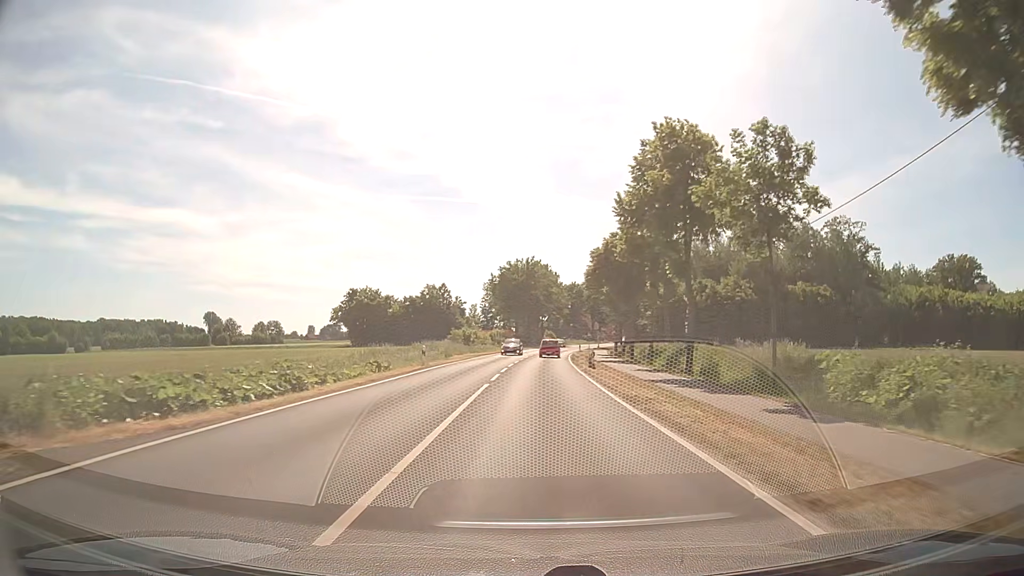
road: secondary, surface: asphalt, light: Day
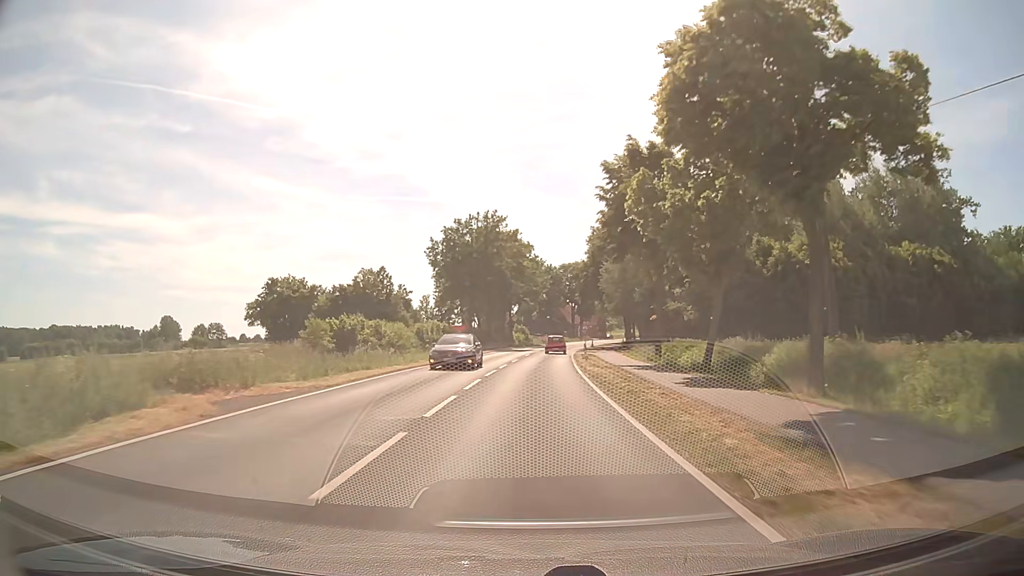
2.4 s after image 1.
(+0.8, +41.2) m; +2°
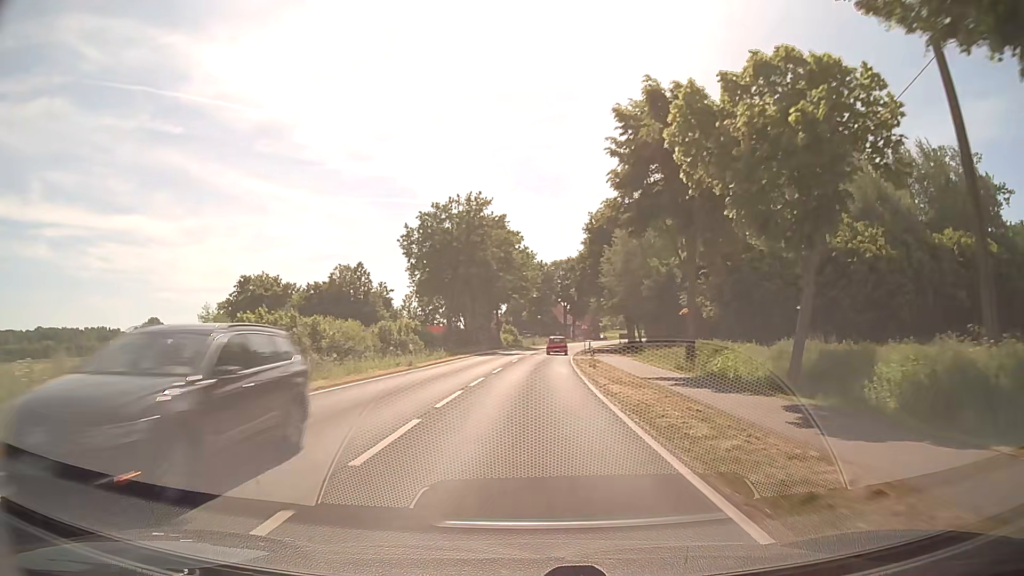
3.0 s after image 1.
(0.0, +10.5) m; +1°
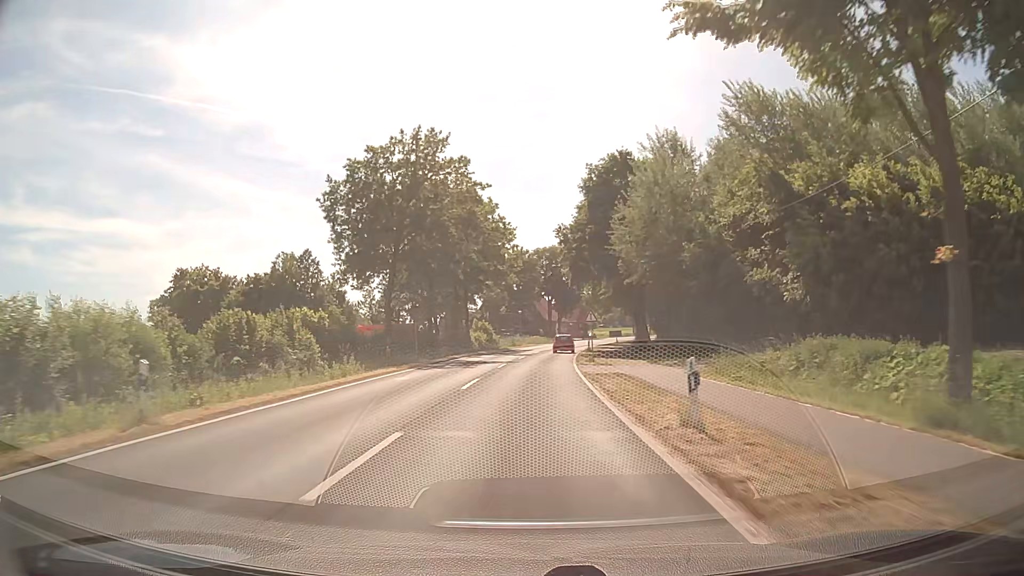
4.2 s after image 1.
(+0.3, +21.0) m; +2°
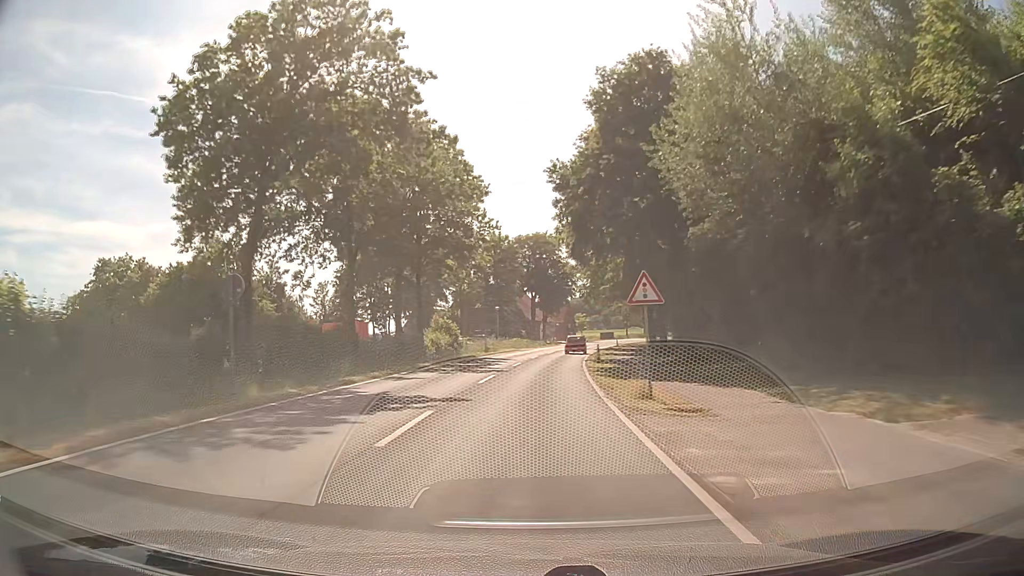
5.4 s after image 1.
(+0.3, +21.2) m; +1°
(0, +10) (0, +20) (+1, +30) (+2, +40) (+3, +50) (+4, +60) (+5, +70) (+7, +80) (+9, +89) (+12, +99) m
